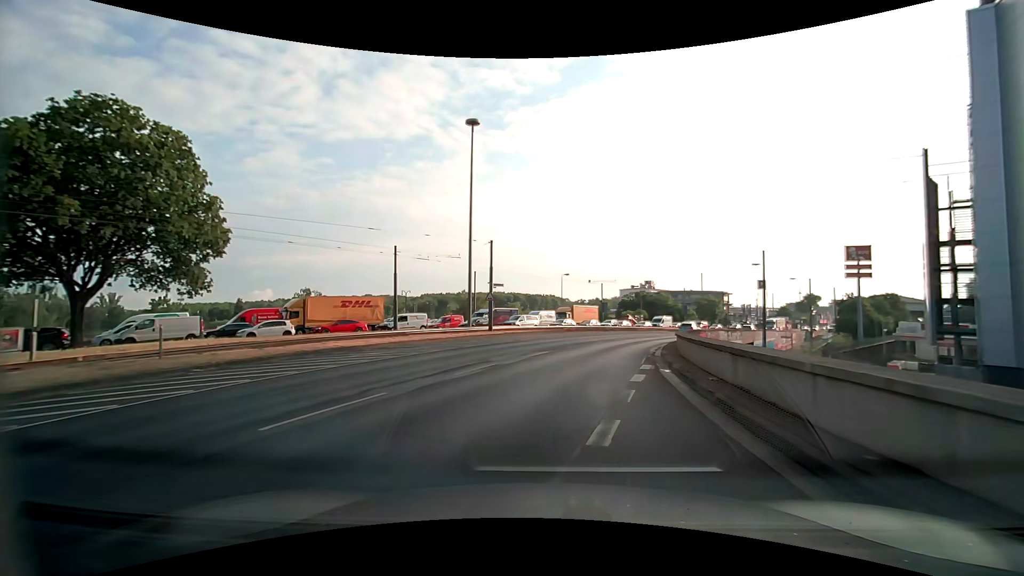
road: motorway_link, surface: asphalt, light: Day
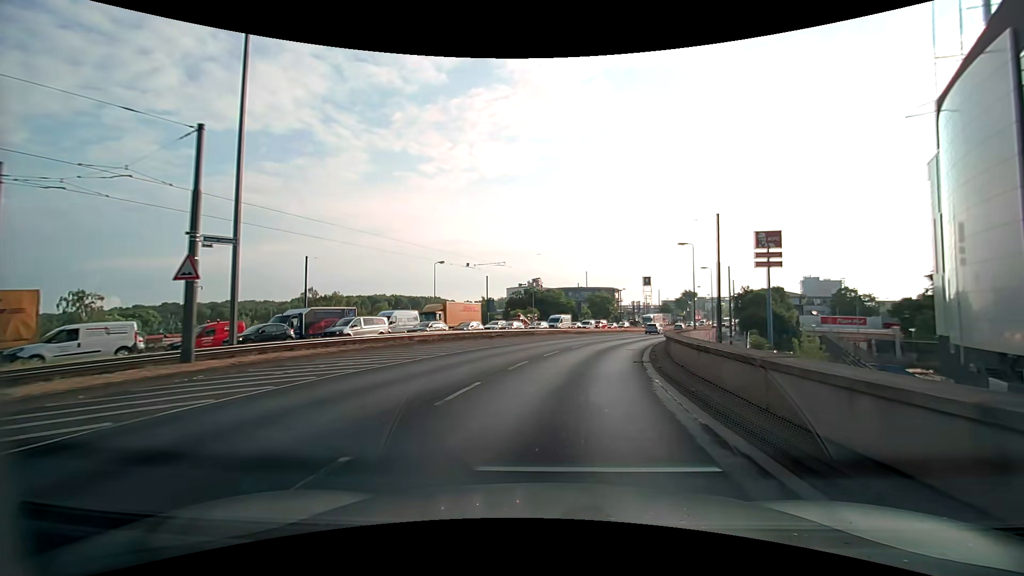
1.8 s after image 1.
(+2.4, +21.5) m; +12°
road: primary
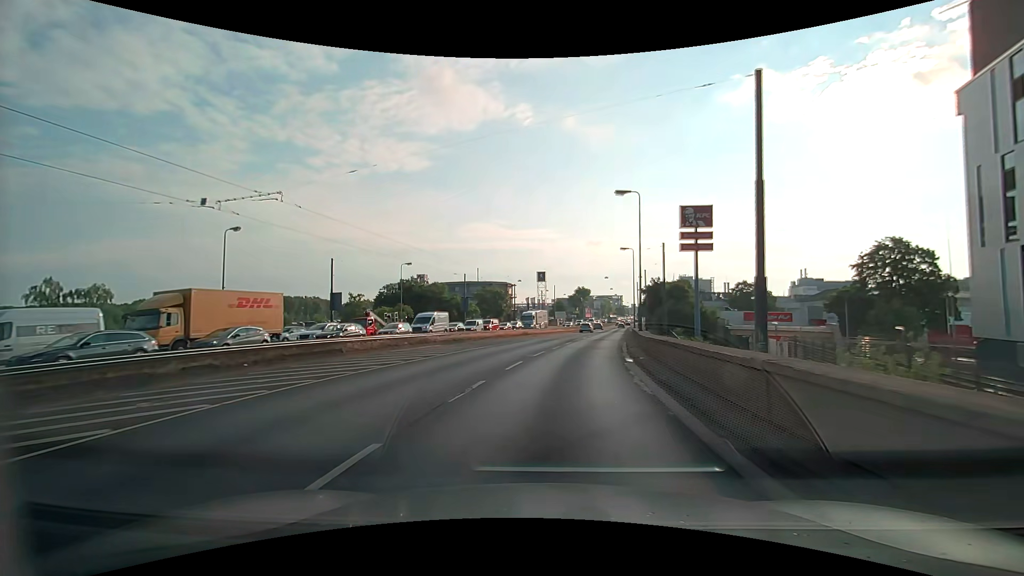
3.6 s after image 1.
(+2.6, +22.8) m; +13°
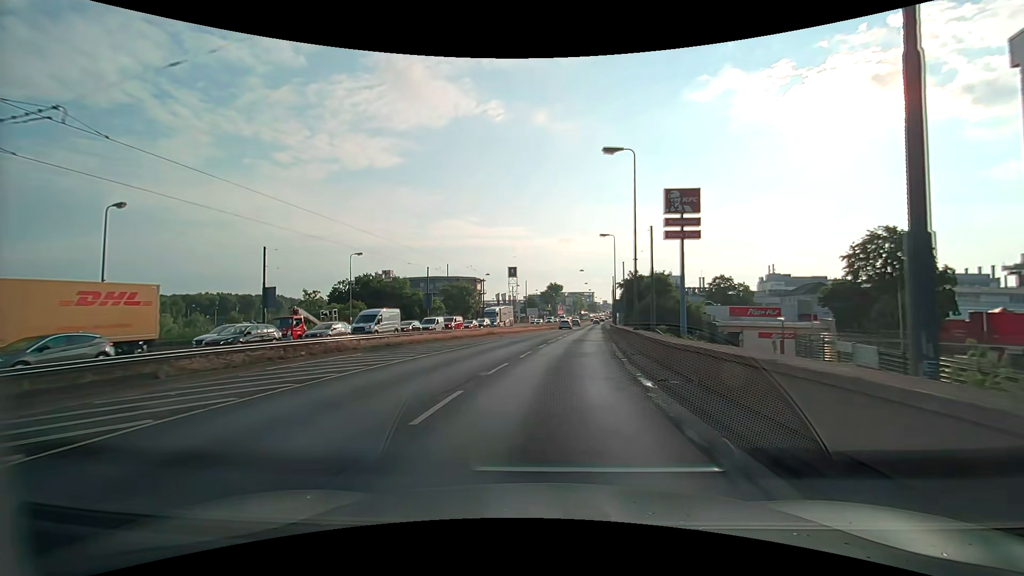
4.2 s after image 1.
(+0.2, +7.7) m; +3°
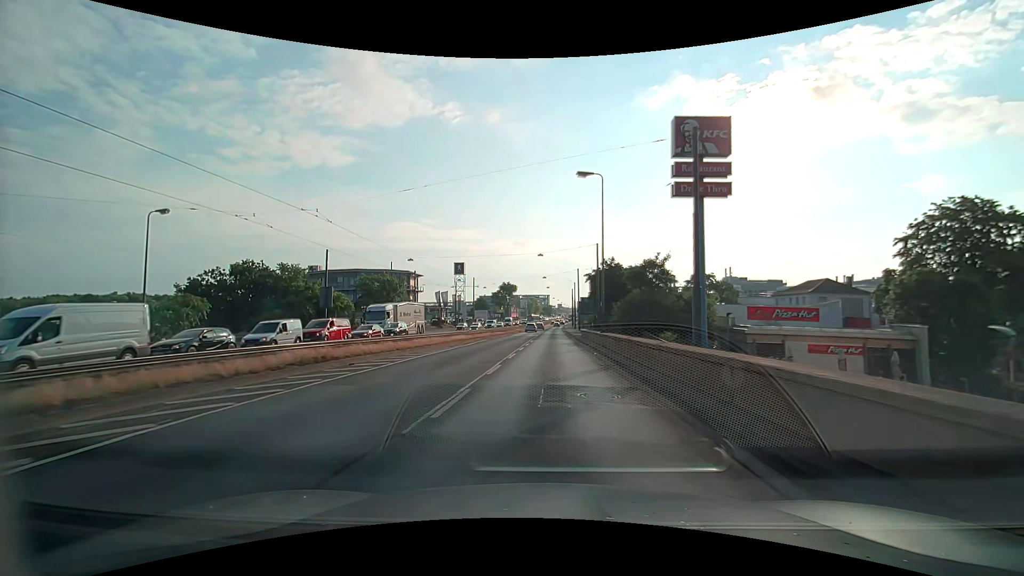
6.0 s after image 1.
(+1.3, +23.3) m; +5°
(0, +10) (0, +20) (+1, +30) (+1, +40) (+1, +50) (+1, +60) (+2, +70) (+2, +80) (+2, +90) (+3, +100) m
